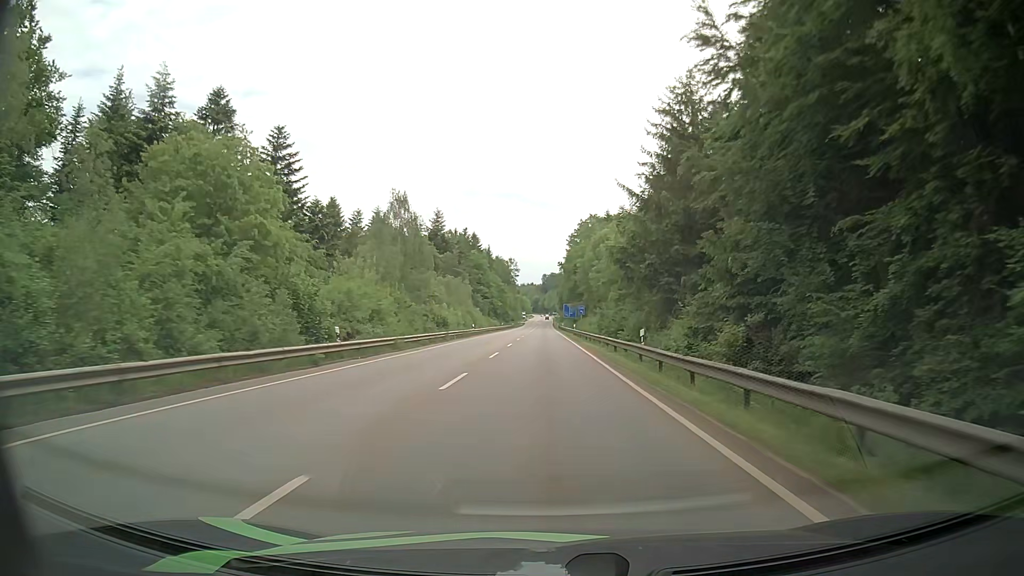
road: secondary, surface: asphalt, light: Day
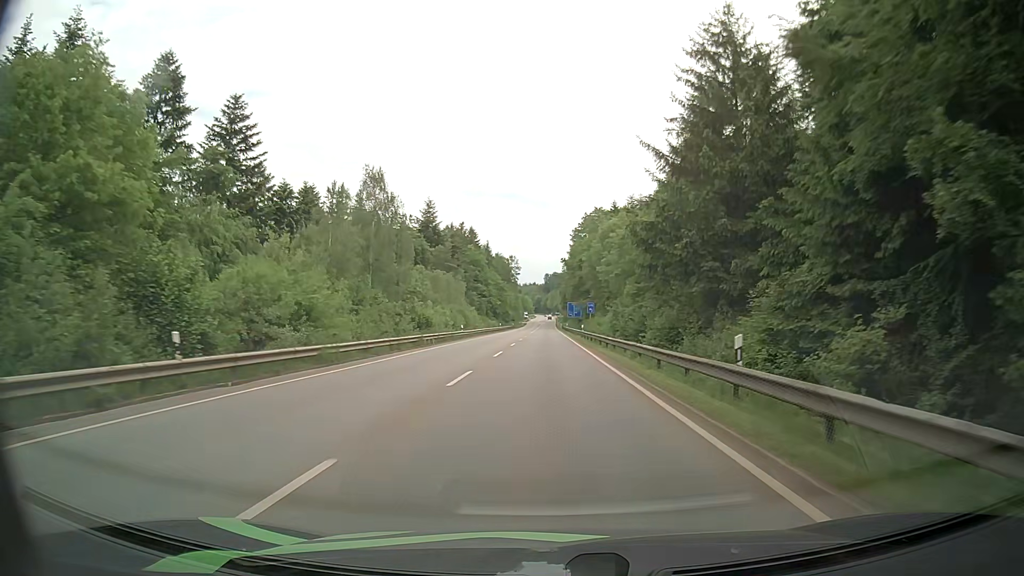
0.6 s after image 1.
(0.0, +11.2) m; -1°
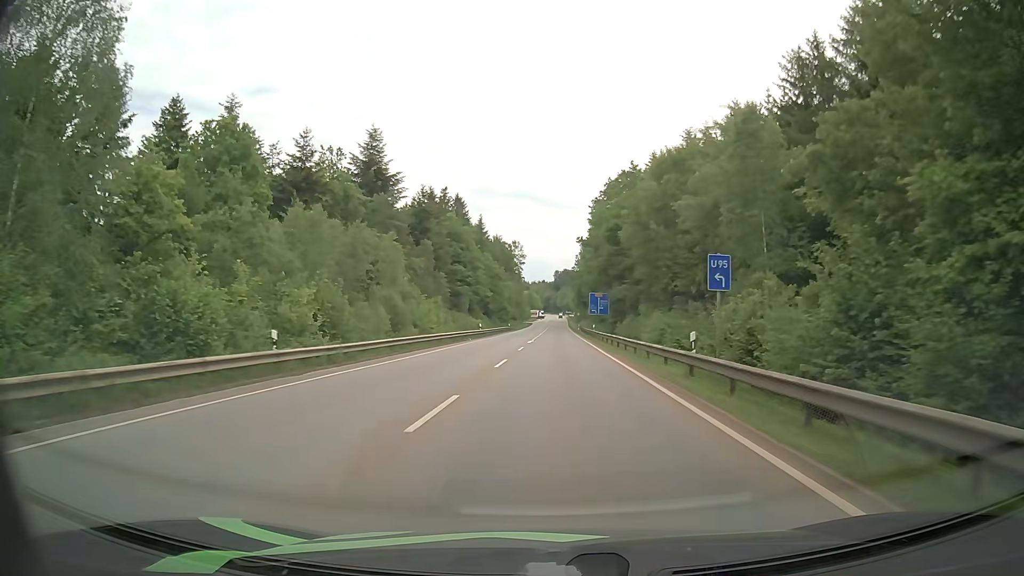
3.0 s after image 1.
(-0.2, +42.5) m; -1°
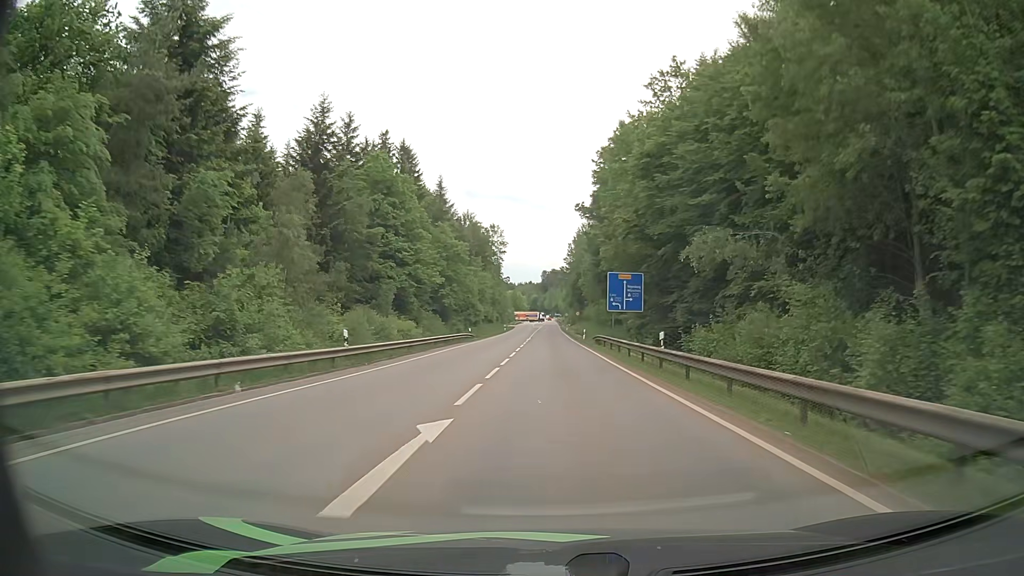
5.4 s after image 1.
(+0.3, +39.6) m; +1°
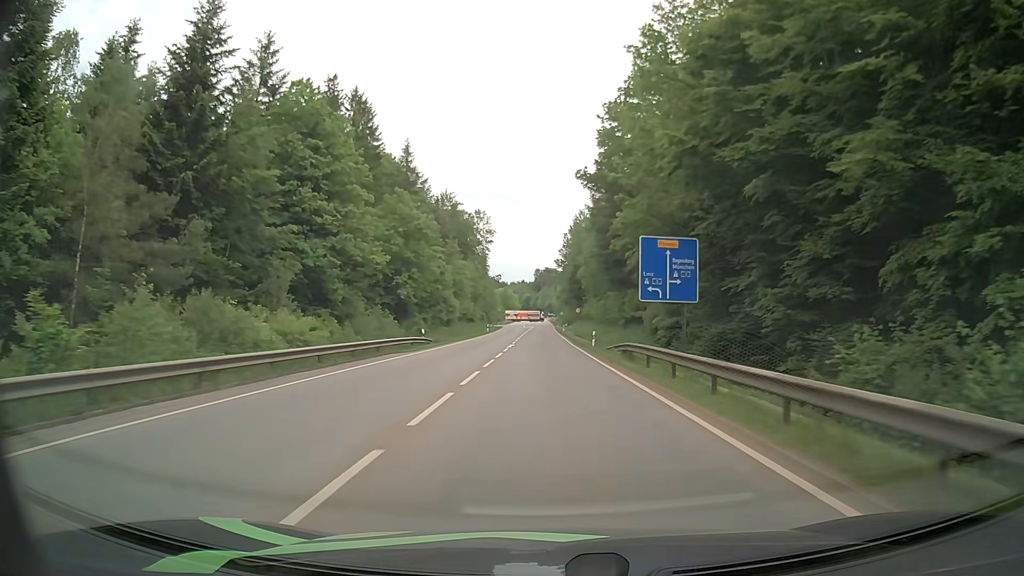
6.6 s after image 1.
(+0.1, +20.3) m; +1°
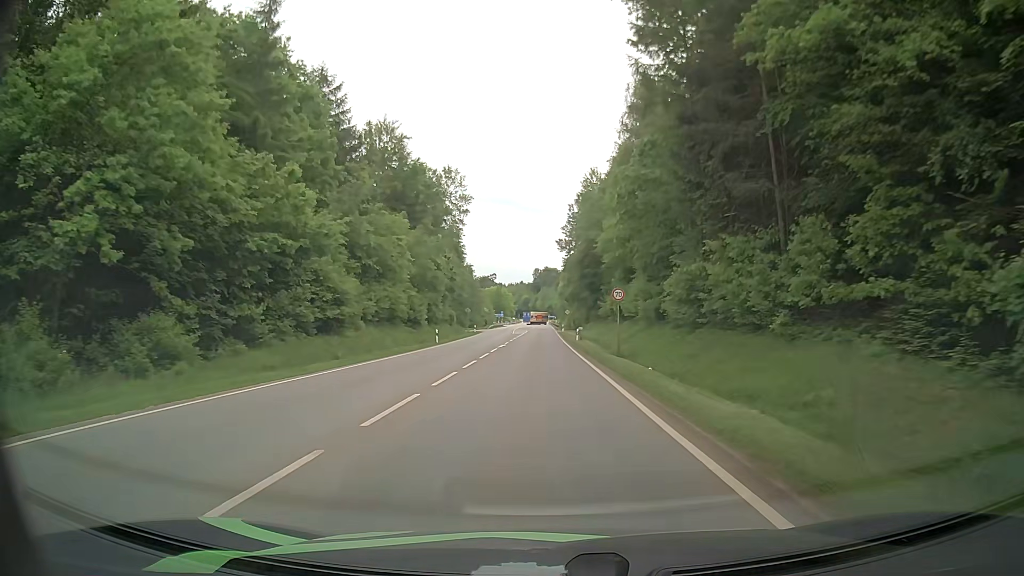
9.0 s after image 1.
(0.0, +42.4) m; 0°
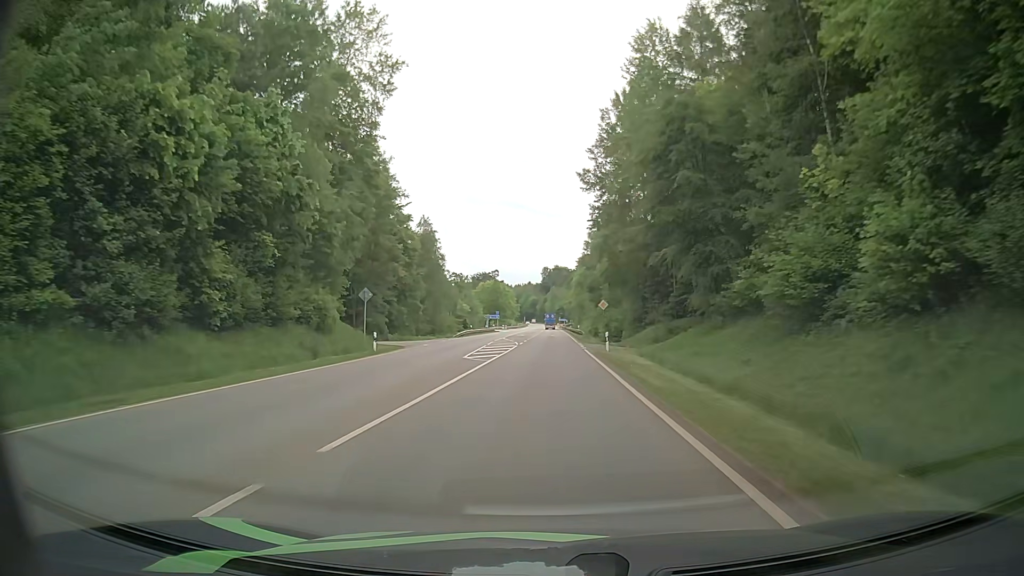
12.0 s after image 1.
(-0.3, +55.8) m; 0°
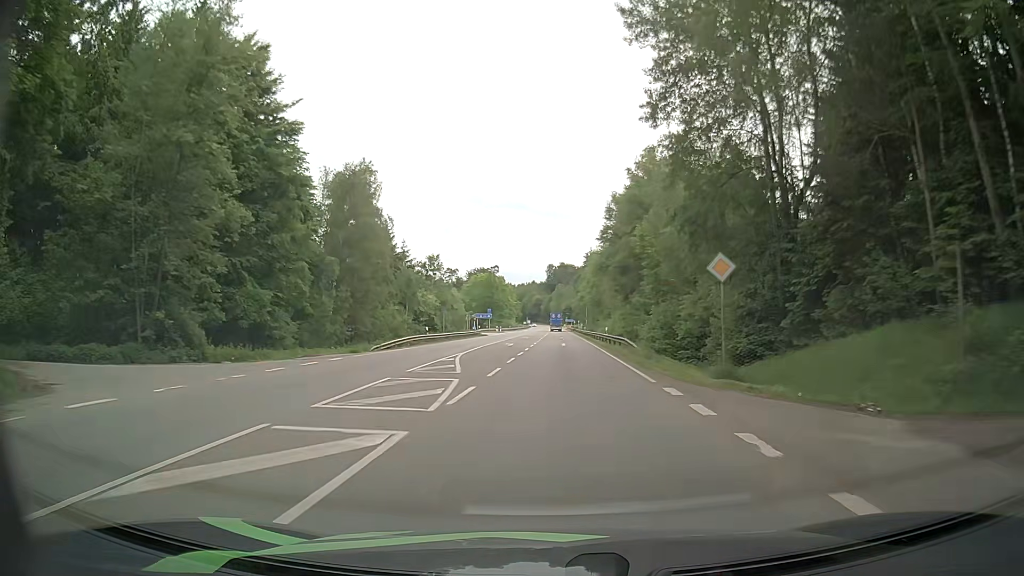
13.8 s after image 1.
(-0.3, +34.6) m; -2°
(0, +10) (0, +20) (+1, +30) (+1, +40) (+1, +50) (+1, +60) (+2, +70) (+2, +80) (+2, +90) (+2, +100) m
